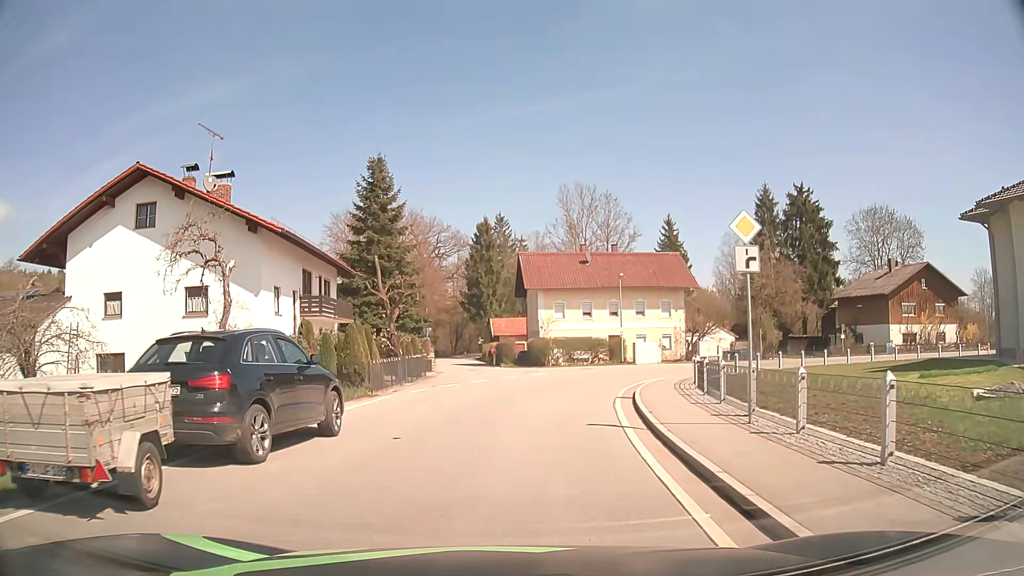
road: tertiary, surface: asphalt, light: Day
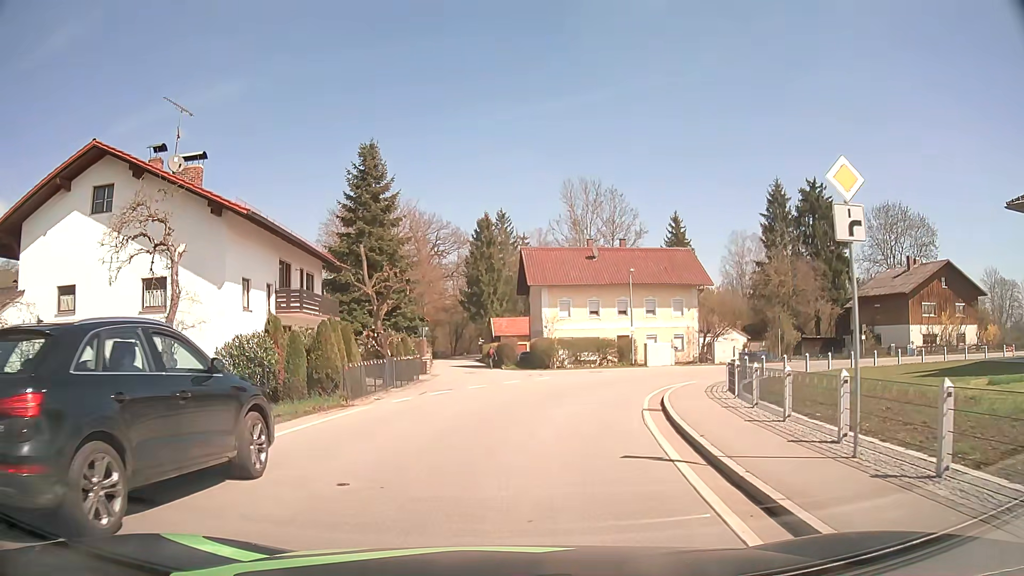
(0.0, +3.5) m; 0°
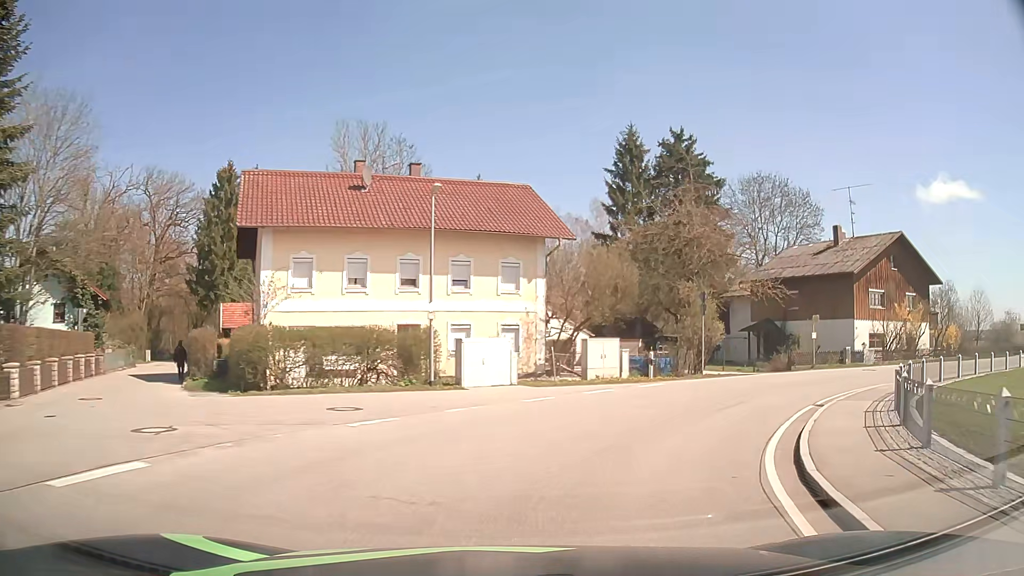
(+3.0, +23.0) m; +18°
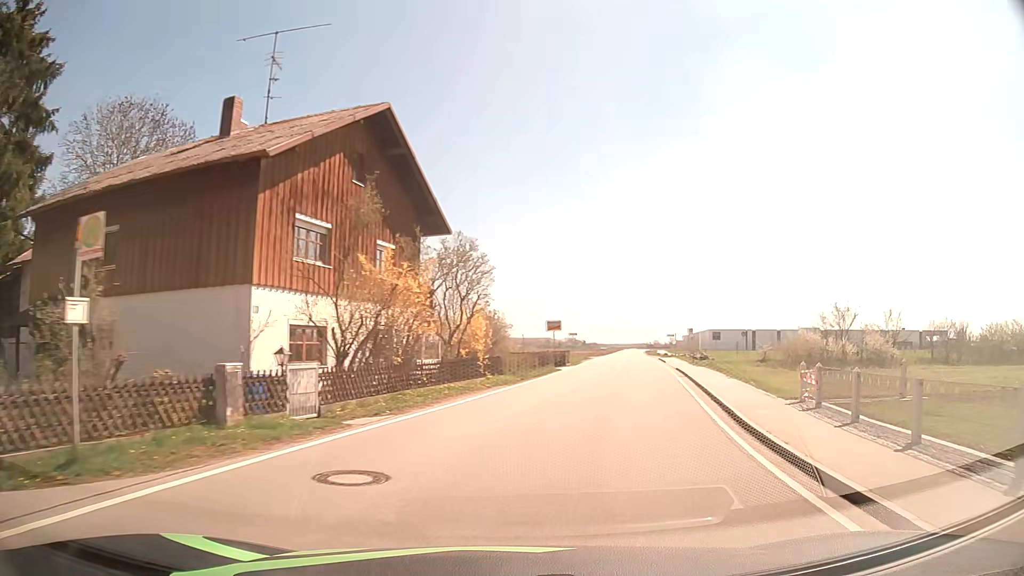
(+12.0, +24.5) m; +53°
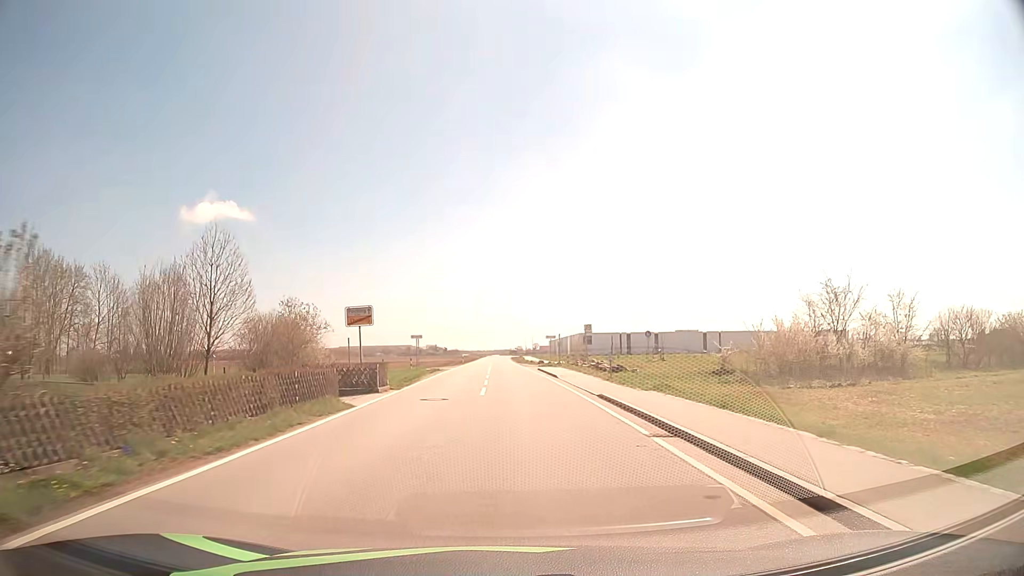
(+3.2, +20.0) m; +12°
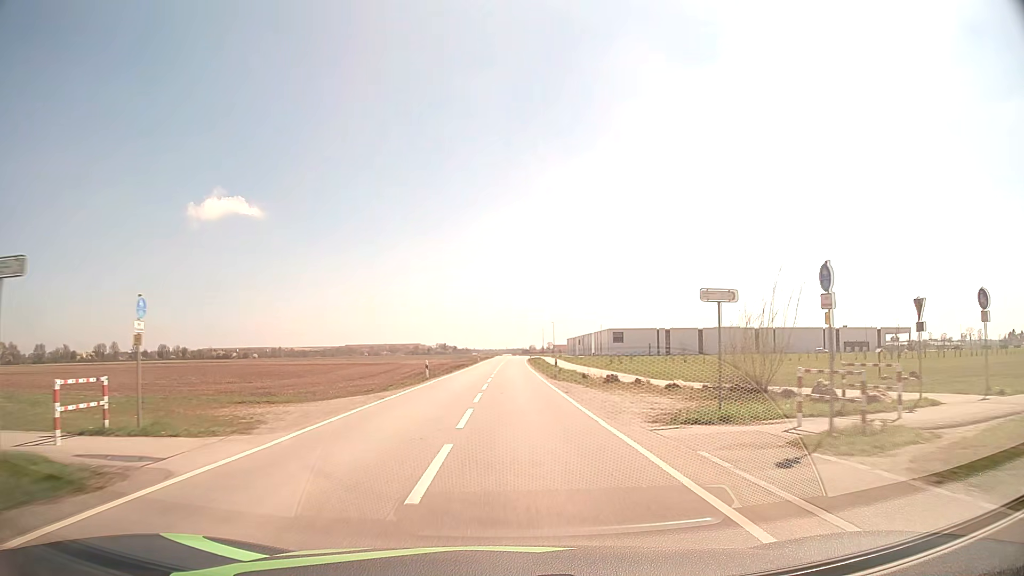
(-0.3, +45.1) m; -1°
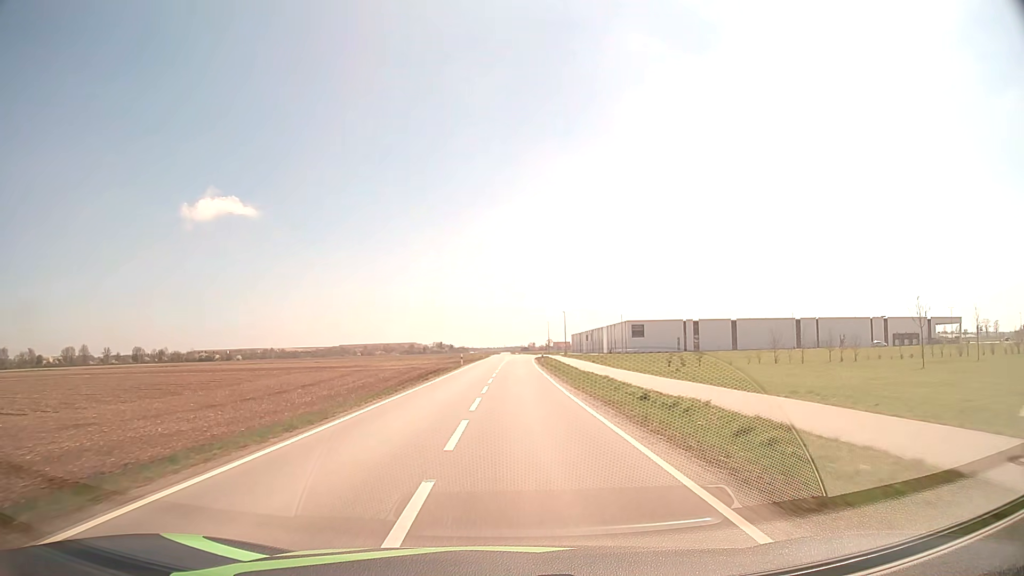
(-0.1, +33.6) m; 0°
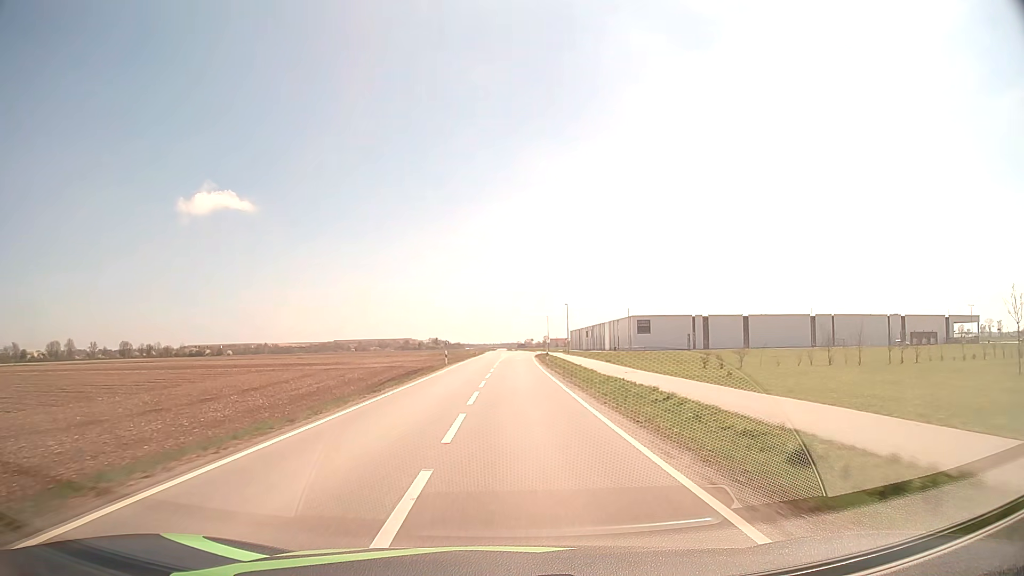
(0.0, +11.8) m; 0°
(0, +10) (0, +20) (0, +30) (0, +40) (+1, +50) (+1, +60) (+1, +70) (+2, +80) (+2, +90) (+2, +100) m
